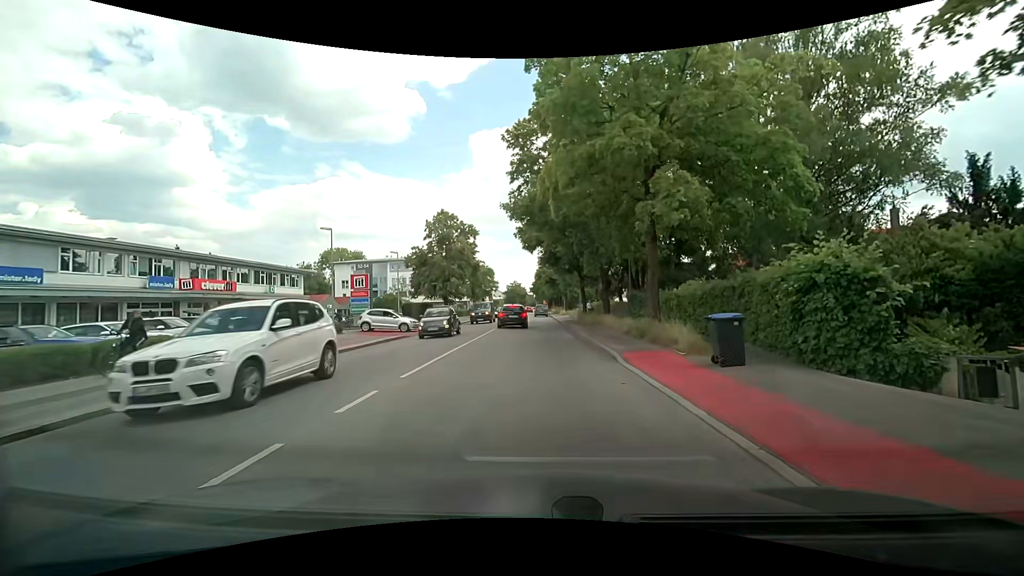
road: secondary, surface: asphalt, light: Day
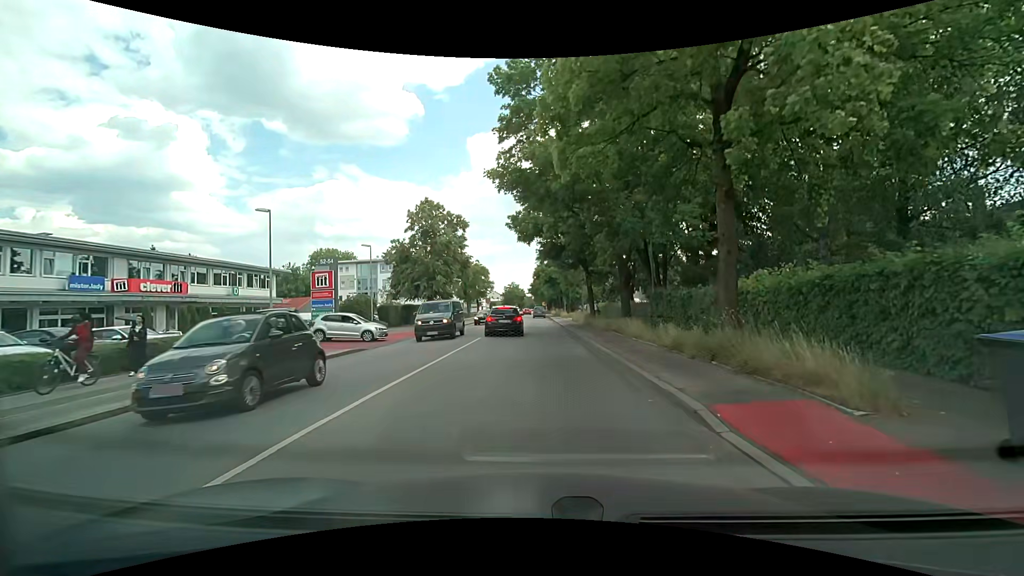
(+0.1, +6.6) m; +1°
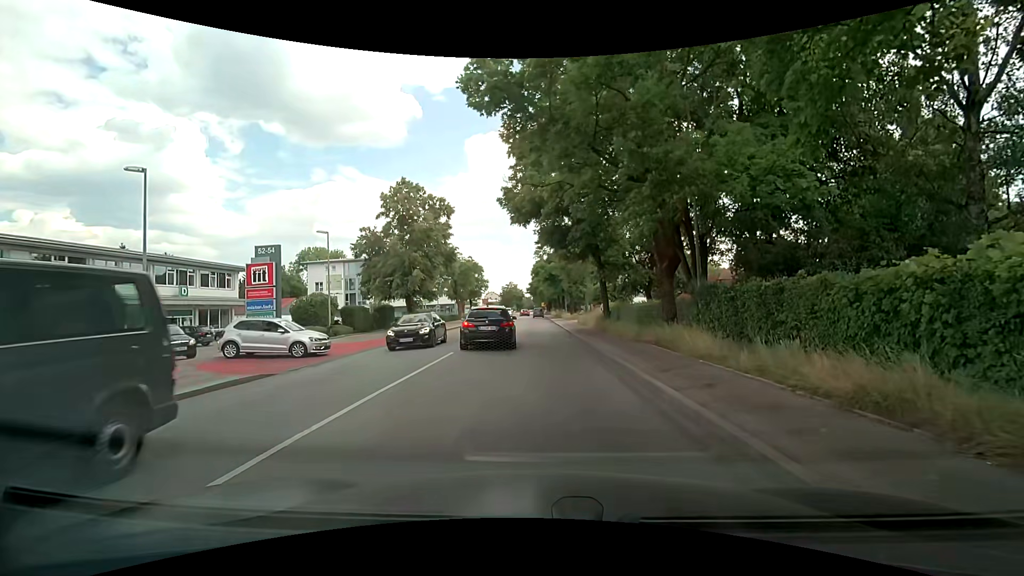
(0.0, +7.2) m; -1°
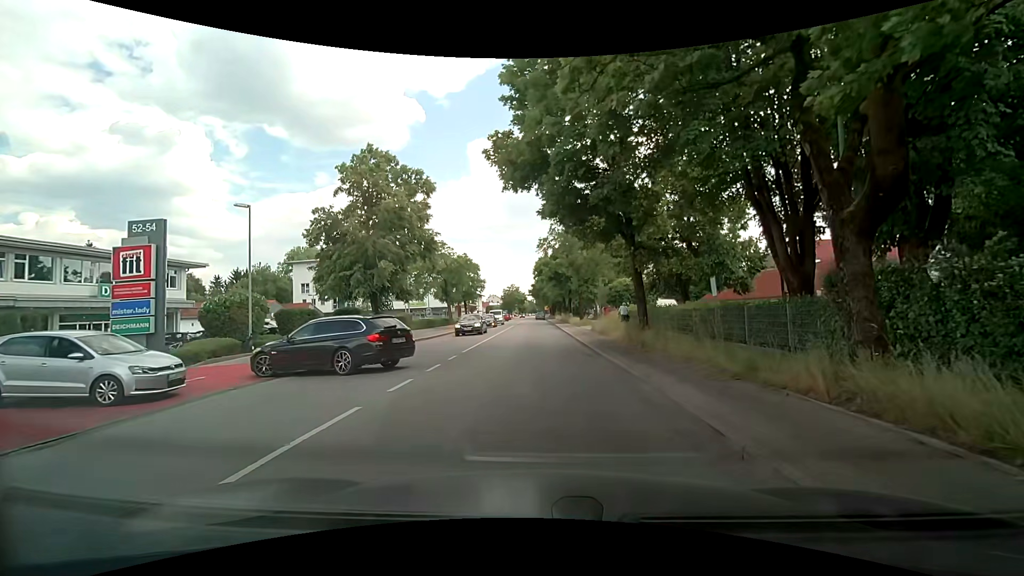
(0.0, +8.7) m; +1°
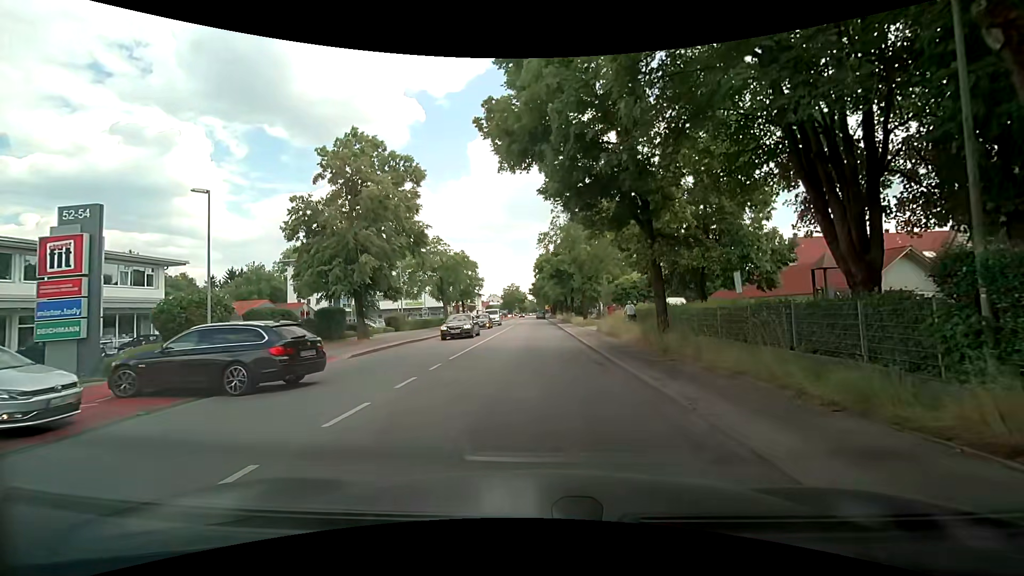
(-0.1, +2.8) m; -2°
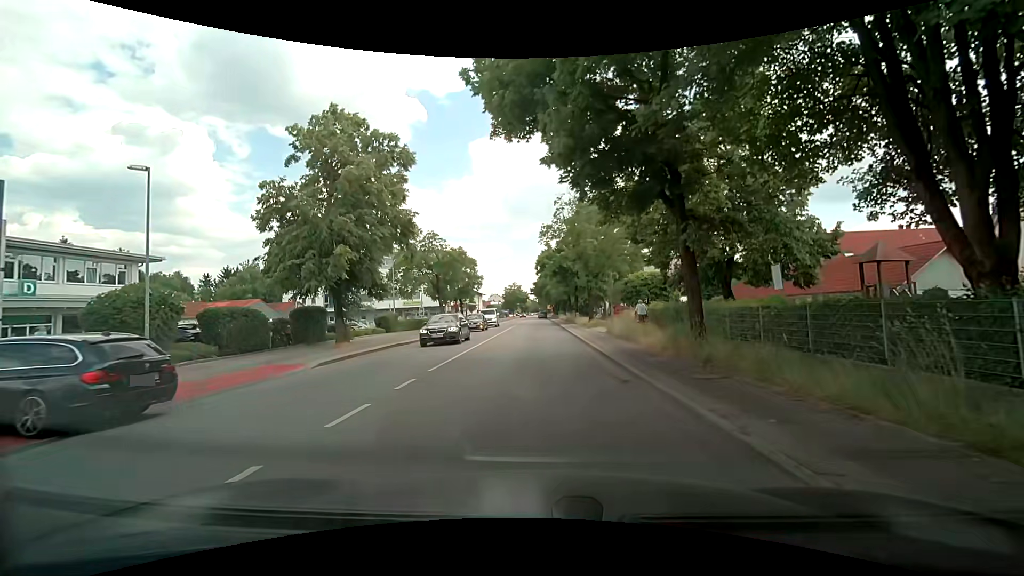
(0.0, +3.2) m; 0°
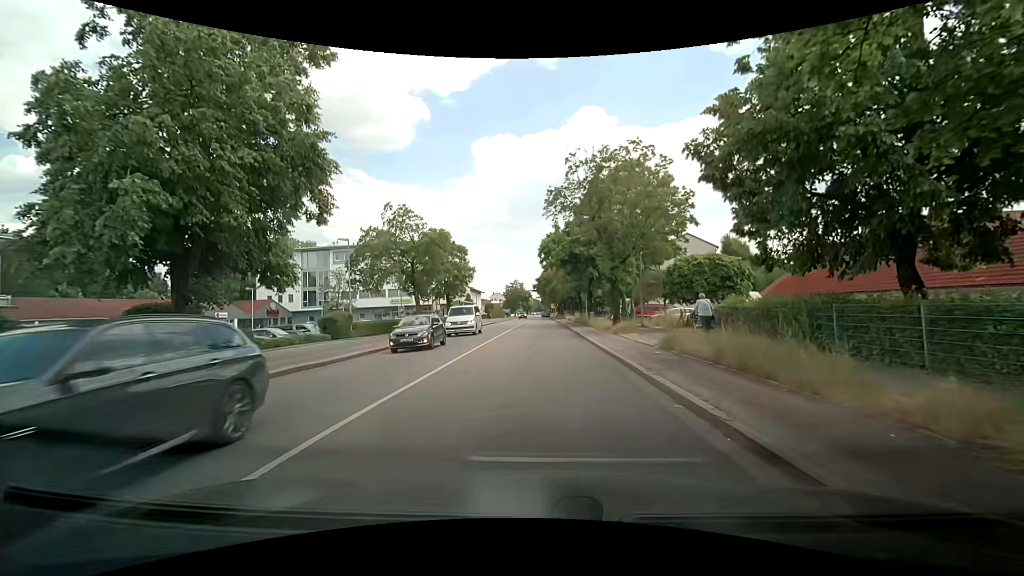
(0.0, +11.0) m; 0°
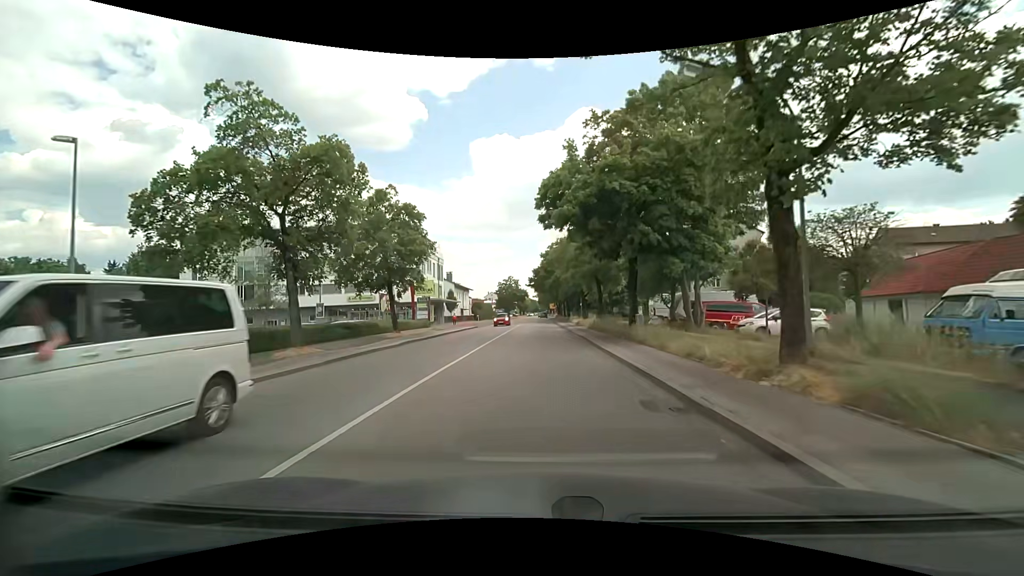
(+0.1, +19.6) m; +1°
(0, +10) (0, +20) (0, +30) (0, +40) (0, +50) (0, +60) (0, +70) (0, +80) (0, +90) (0, +100) m
